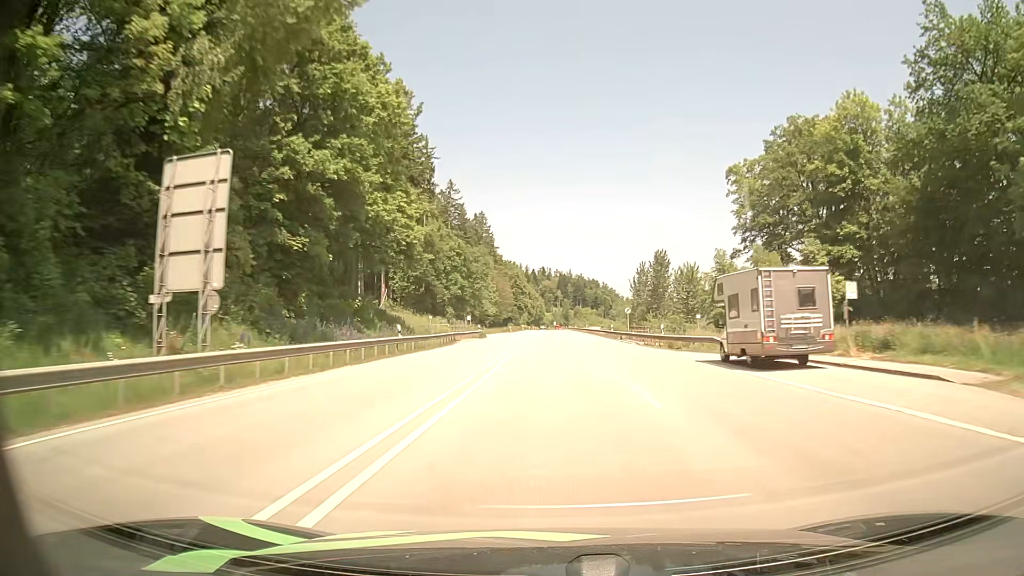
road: primary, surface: asphalt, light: Day
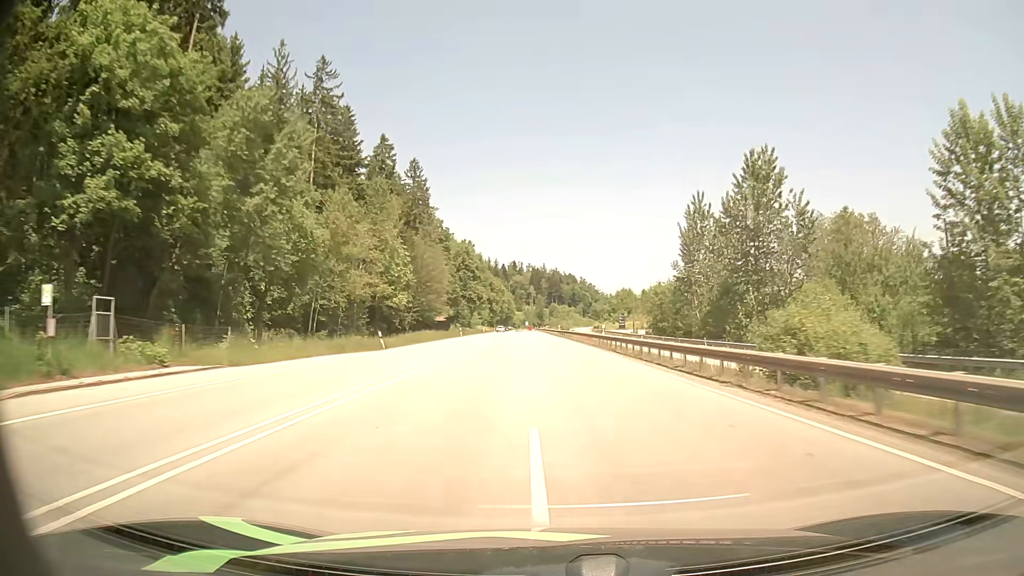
(+1.7, +78.1) m; +2°
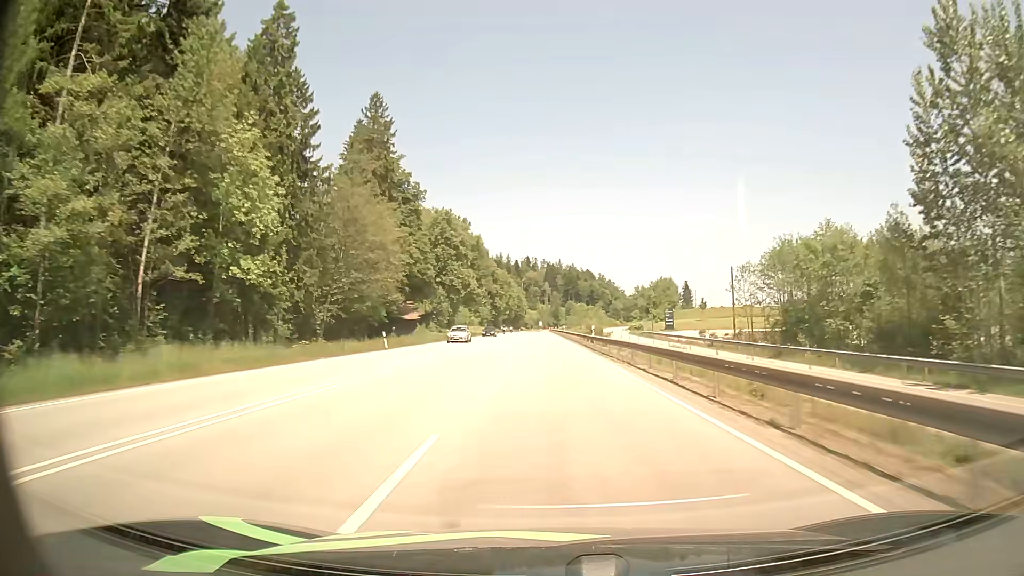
(-0.3, +48.4) m; -1°
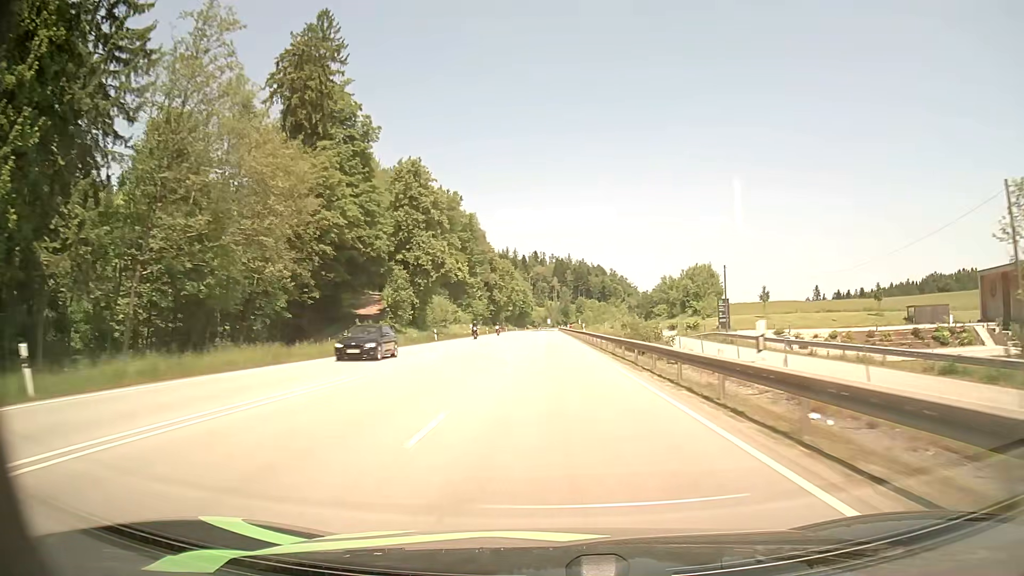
(-0.2, +32.8) m; -1°
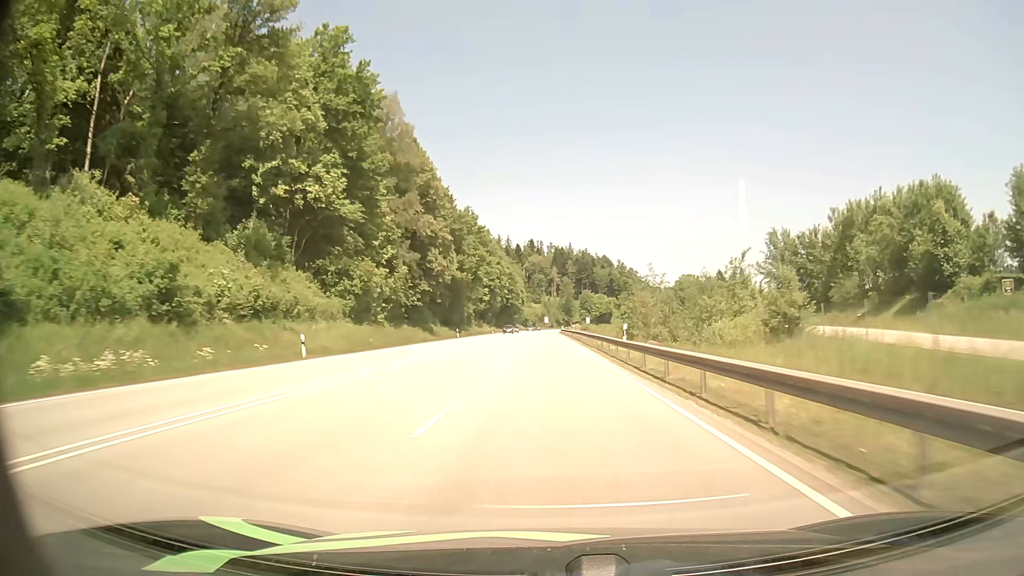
(-0.4, +83.1) m; 0°
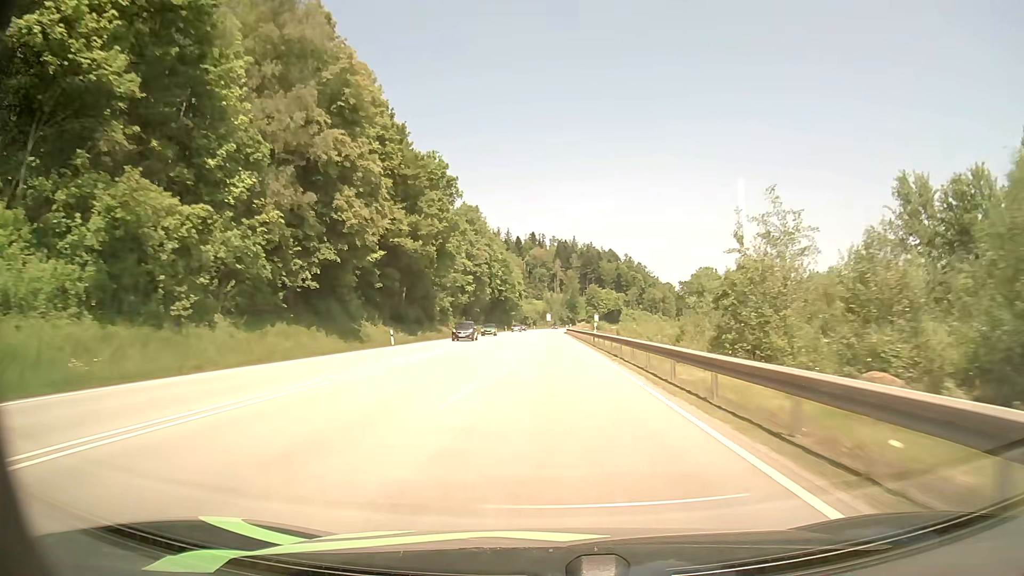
(0.0, +33.4) m; 0°
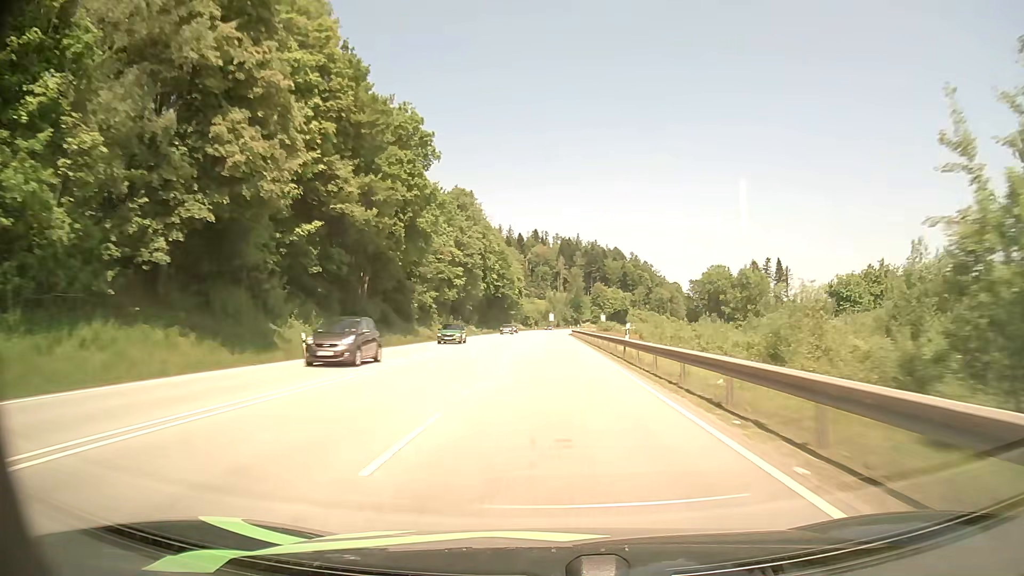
(0.0, +16.7) m; 0°
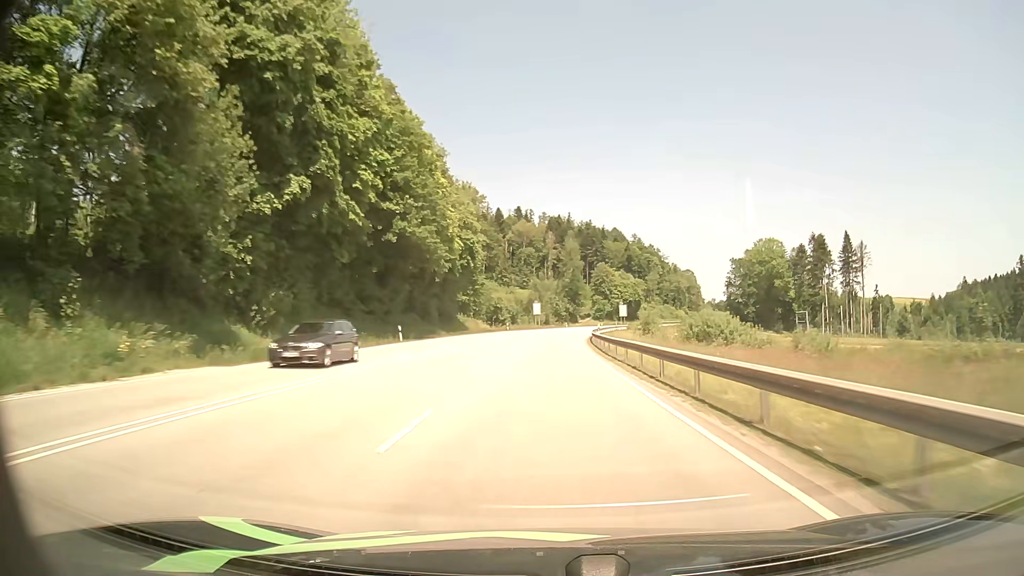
(+0.7, +82.6) m; +1°
(0, +10) (0, +20) (0, +30) (0, +40) (+1, +50) (+1, +60) (+2, +70) (+3, +80) (+4, +90) (+5, +100) m
